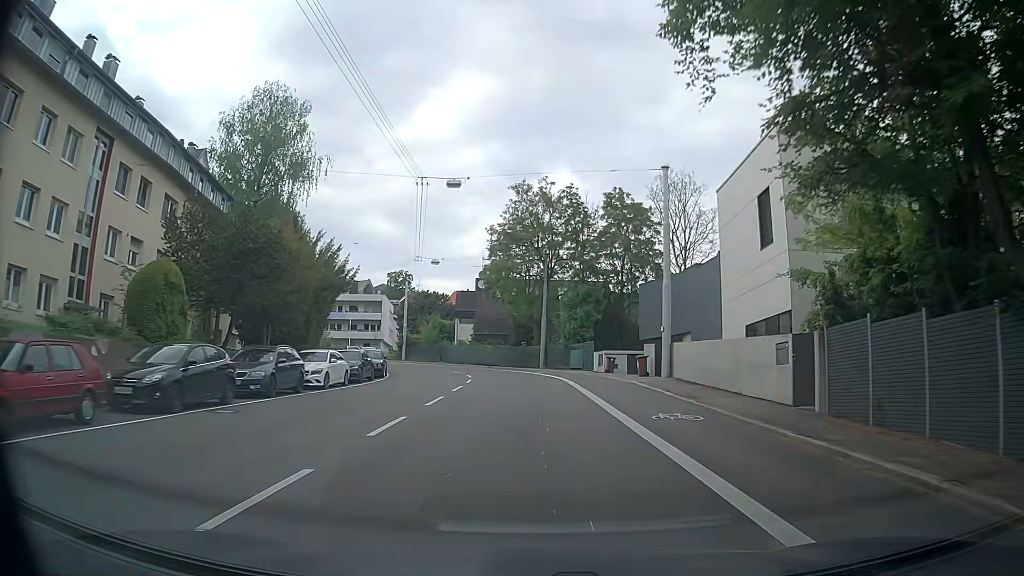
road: secondary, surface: asphalt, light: Day
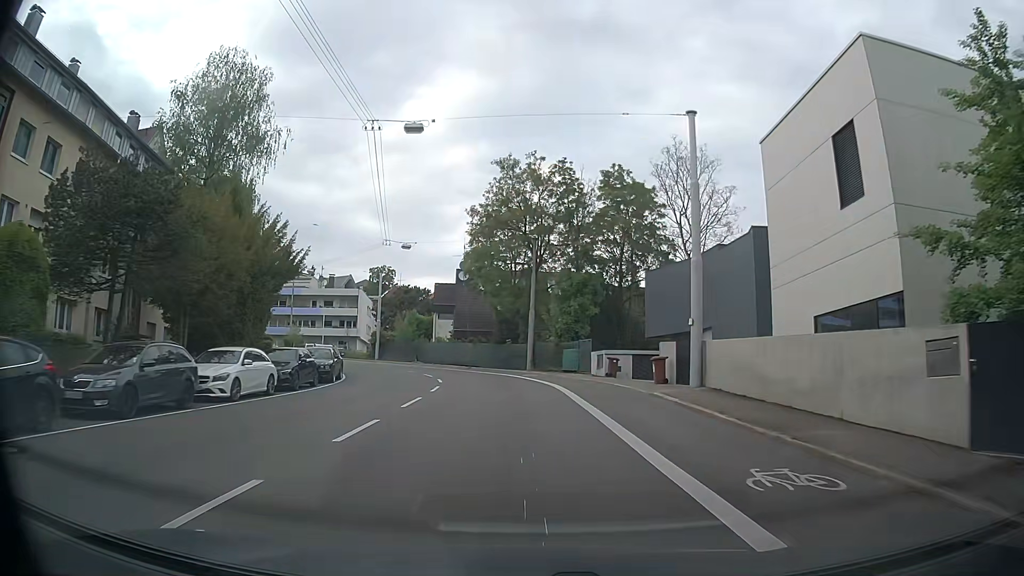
(+0.1, +6.8) m; +1°
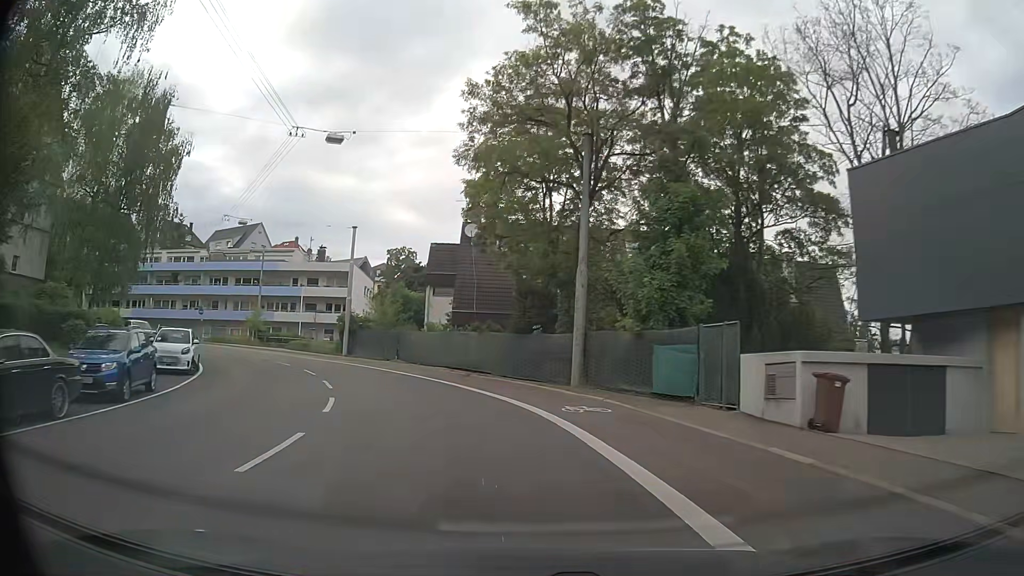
(-0.3, +21.4) m; -3°
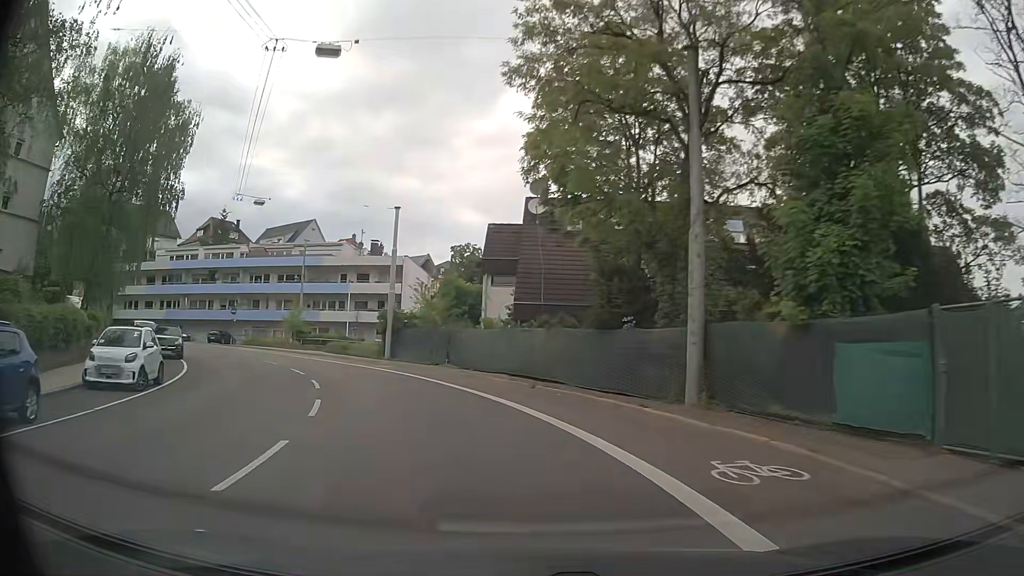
(-0.3, +7.2) m; -6°
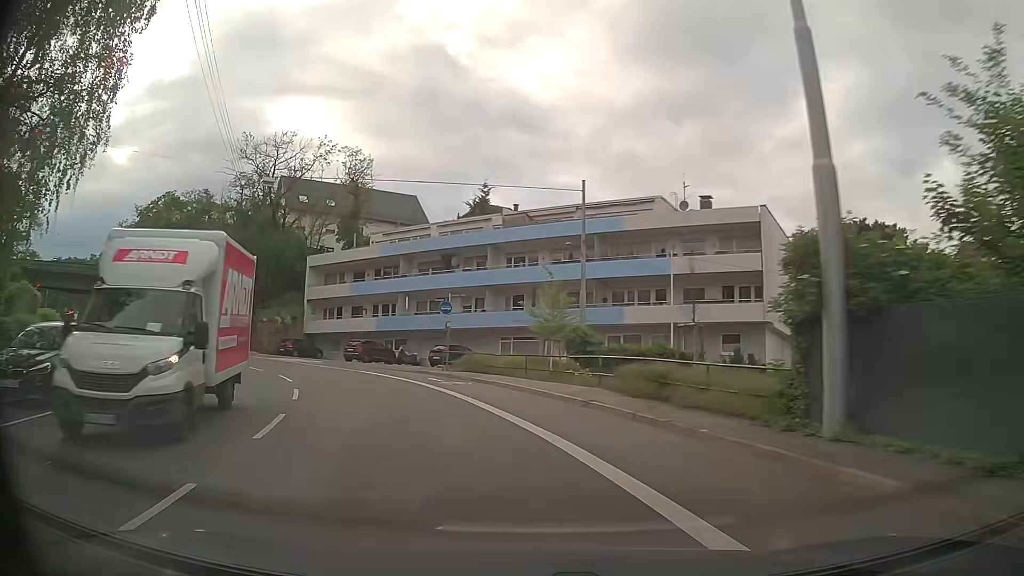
(-6.6, +27.1) m; -28°
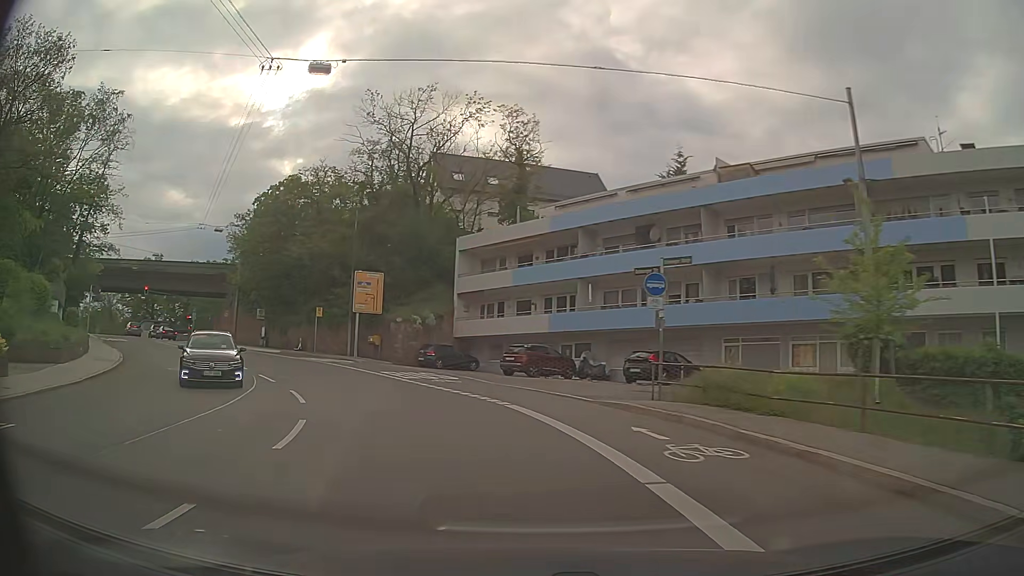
(-1.8, +13.5) m; -16°
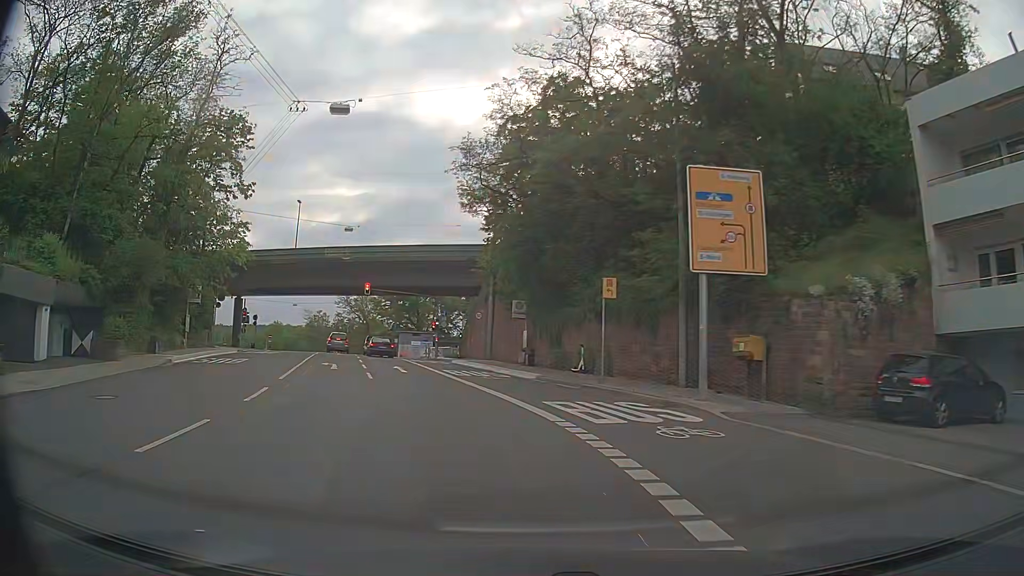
(-6.5, +25.6) m; -28°
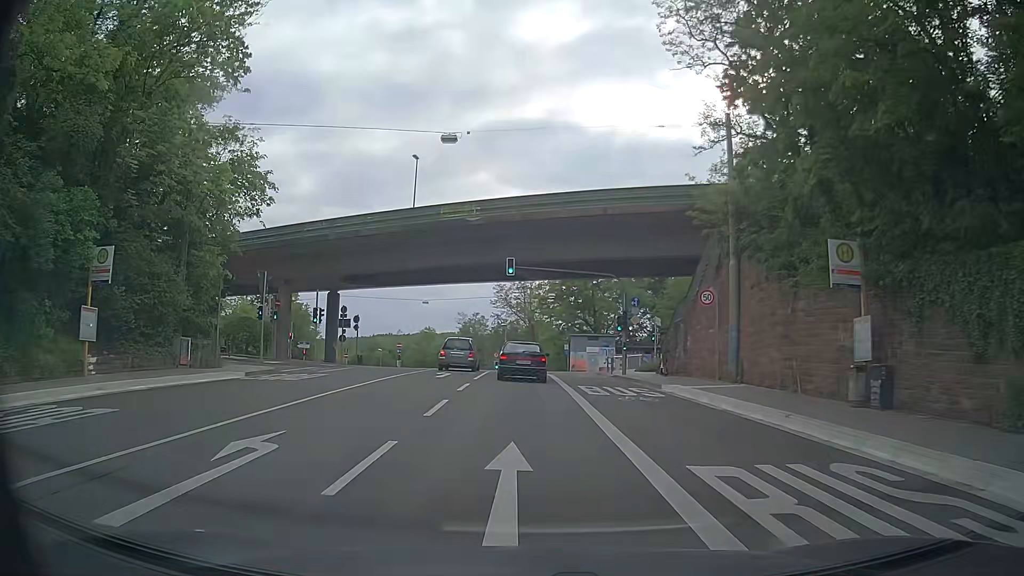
(-3.1, +21.6) m; -15°
(0, +10) (-1, +20) (-1, +30) (-1, +40) (-1, +50) (-2, +60) (-3, +70) (-7, +79) (-11, +88) (-17, +96) m
